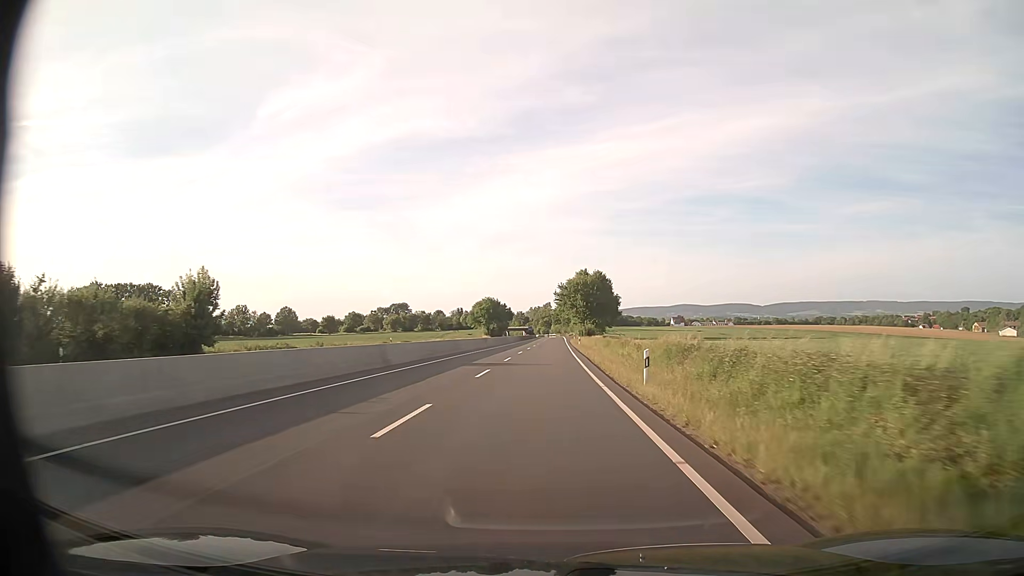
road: trunk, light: Day
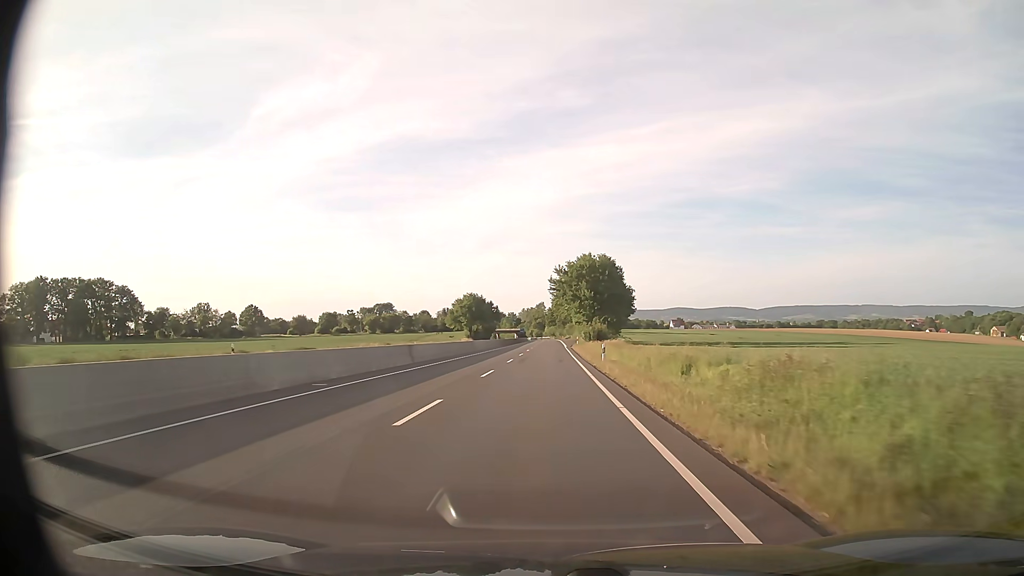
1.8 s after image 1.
(+0.1, +35.1) m; +1°
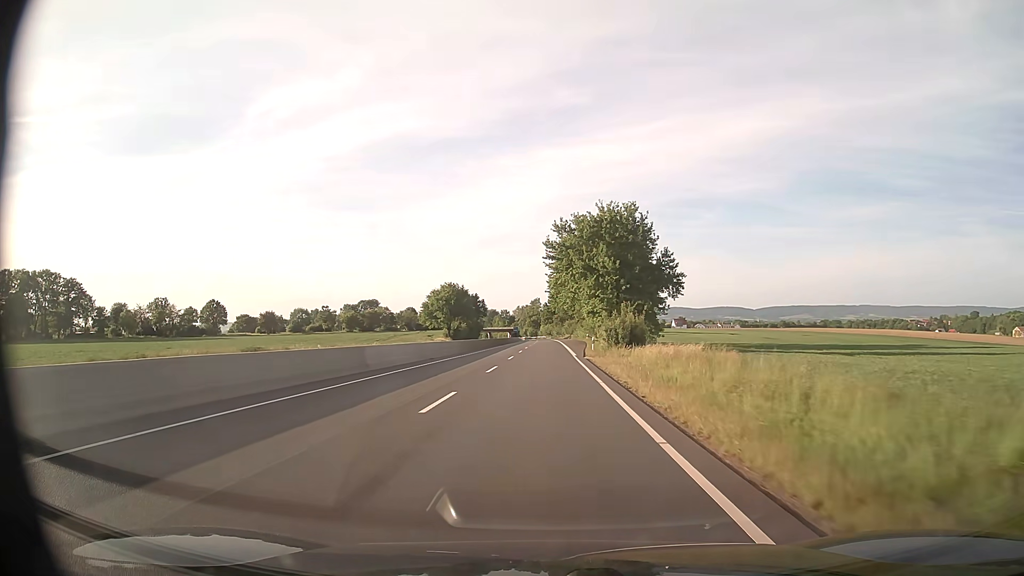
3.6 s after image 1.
(+0.1, +34.9) m; 0°
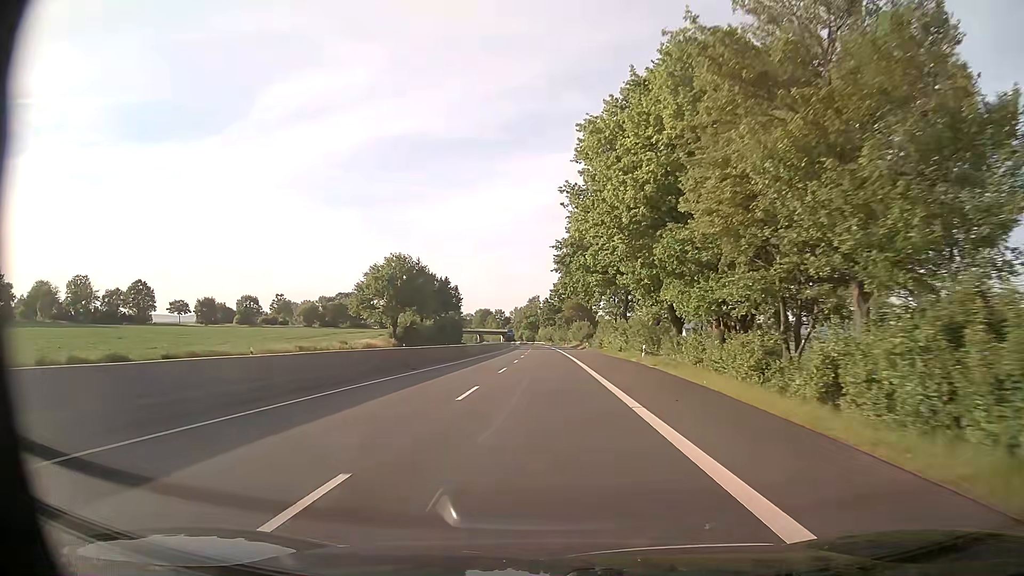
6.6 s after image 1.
(-0.2, +57.9) m; 0°
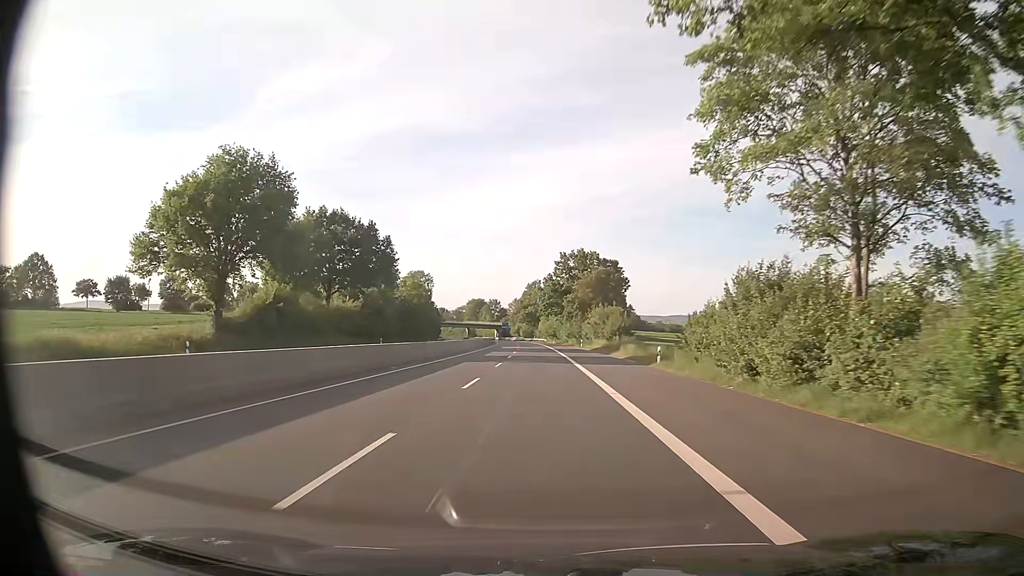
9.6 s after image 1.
(+0.1, +58.3) m; 0°
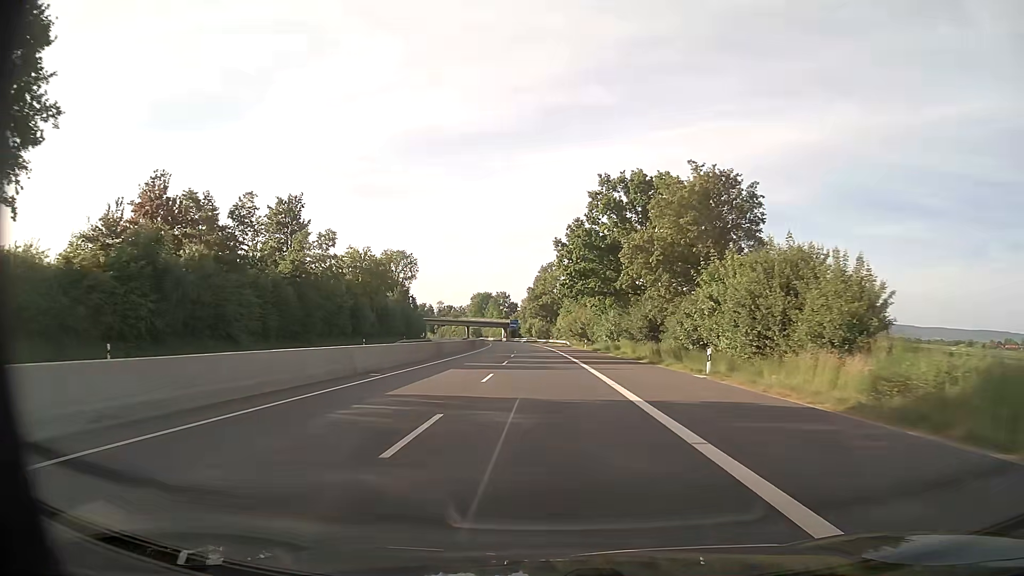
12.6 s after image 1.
(-0.8, +58.7) m; -1°
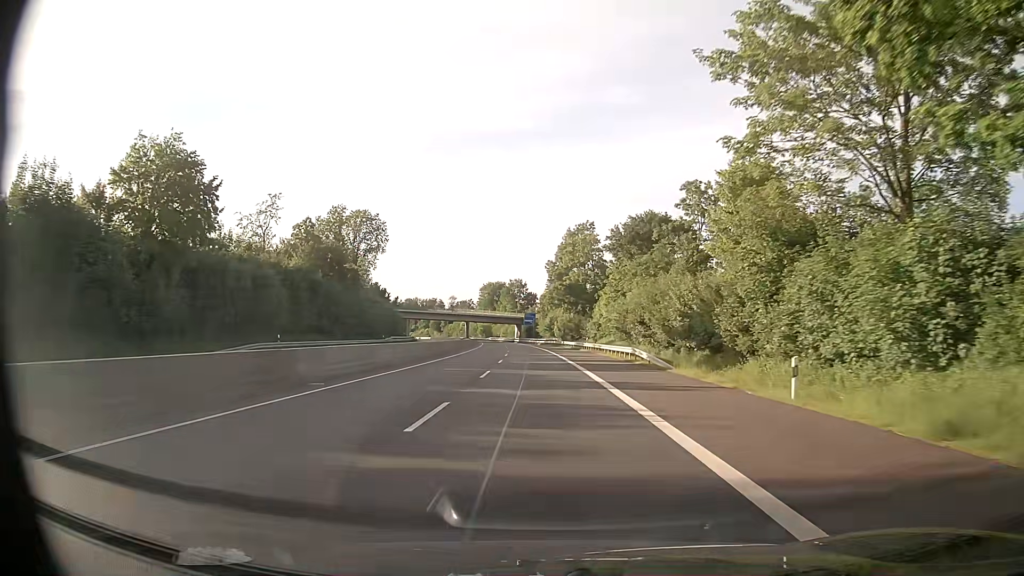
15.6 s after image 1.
(-0.8, +59.0) m; -2°
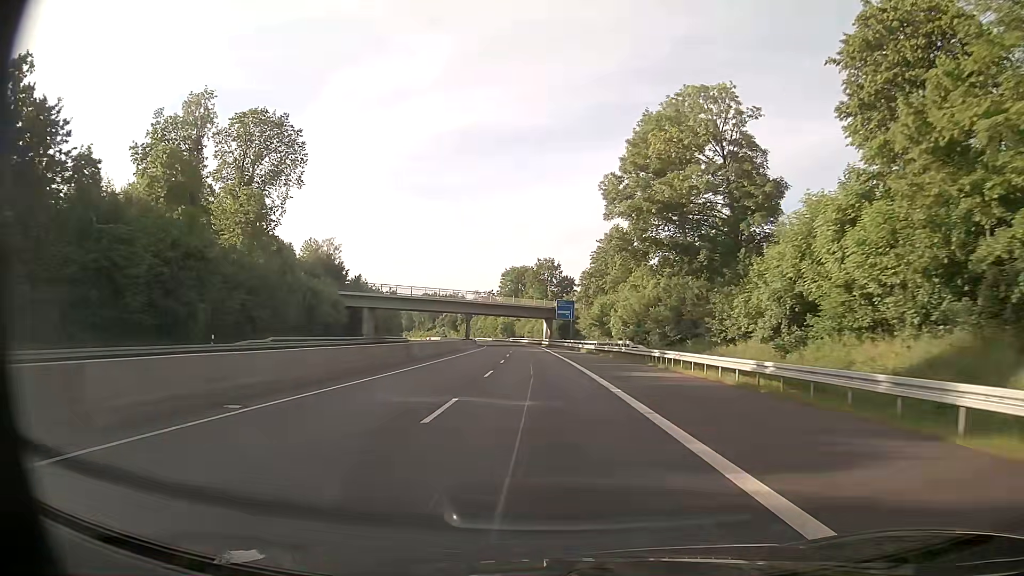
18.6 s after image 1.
(-1.6, +60.0) m; -3°
(0, +10) (0, +20) (0, +30) (-1, +40) (-1, +50) (-1, +60) (-2, +70) (-2, +80) (-3, +90) (-4, +100) m
